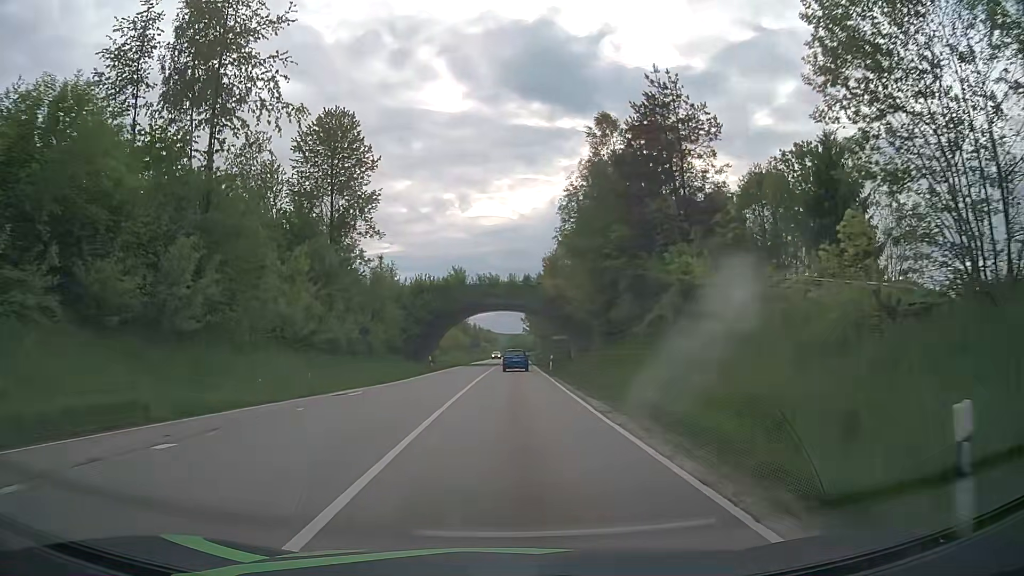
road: secondary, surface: asphalt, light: Day
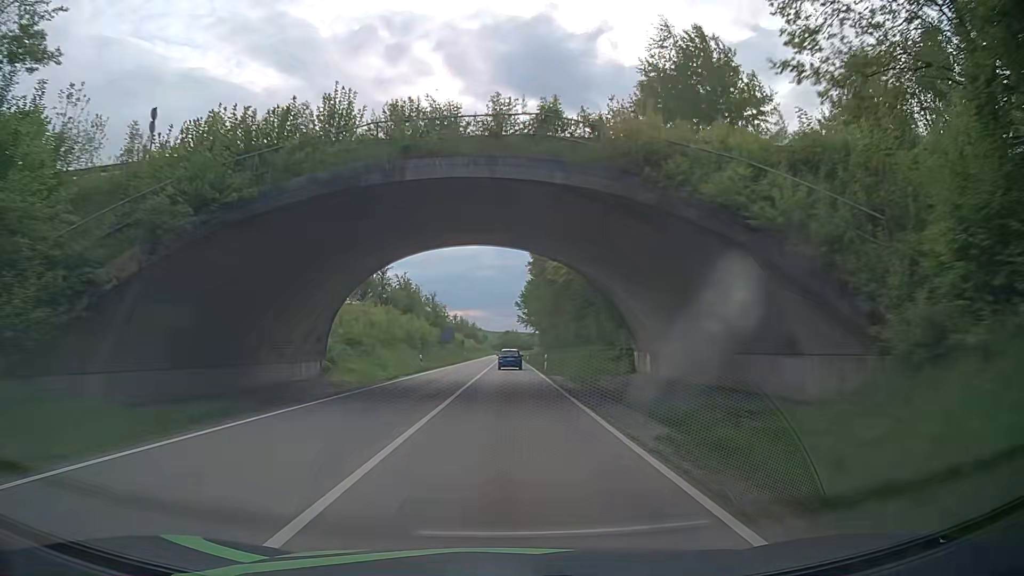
(+0.3, +49.2) m; 0°
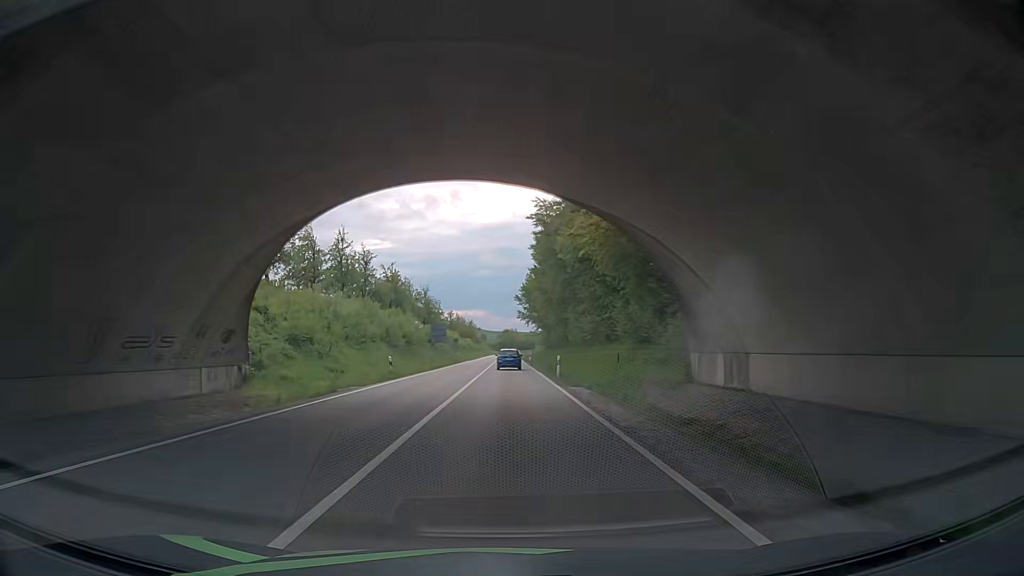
(+0.2, +12.0) m; +1°
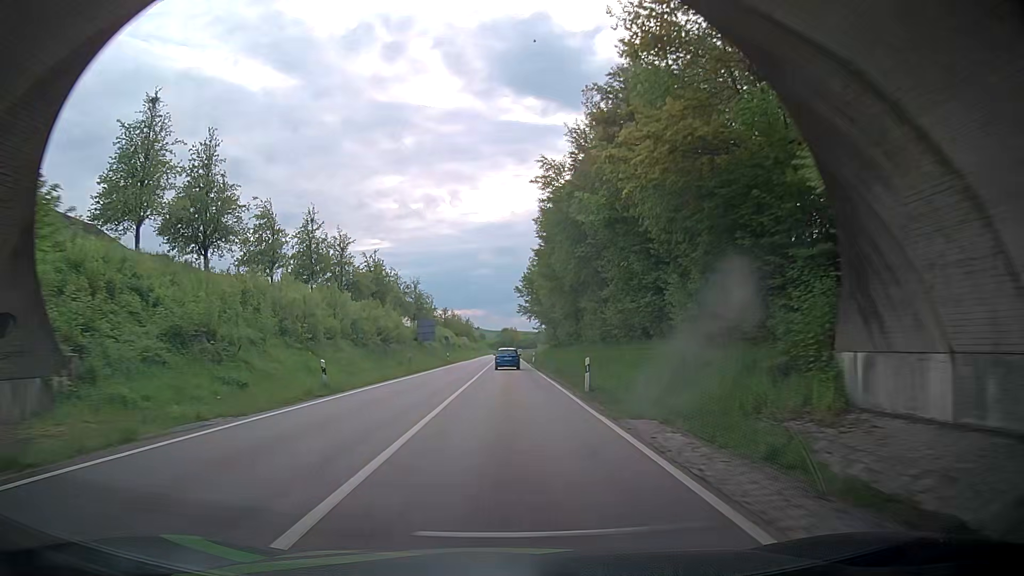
(-0.1, +12.6) m; -1°
(0, +10) (0, +20) (0, +30) (0, +40) (0, +50) (0, +60) (+1, +70) (+1, +80) (+1, +90) (+1, +100) m
